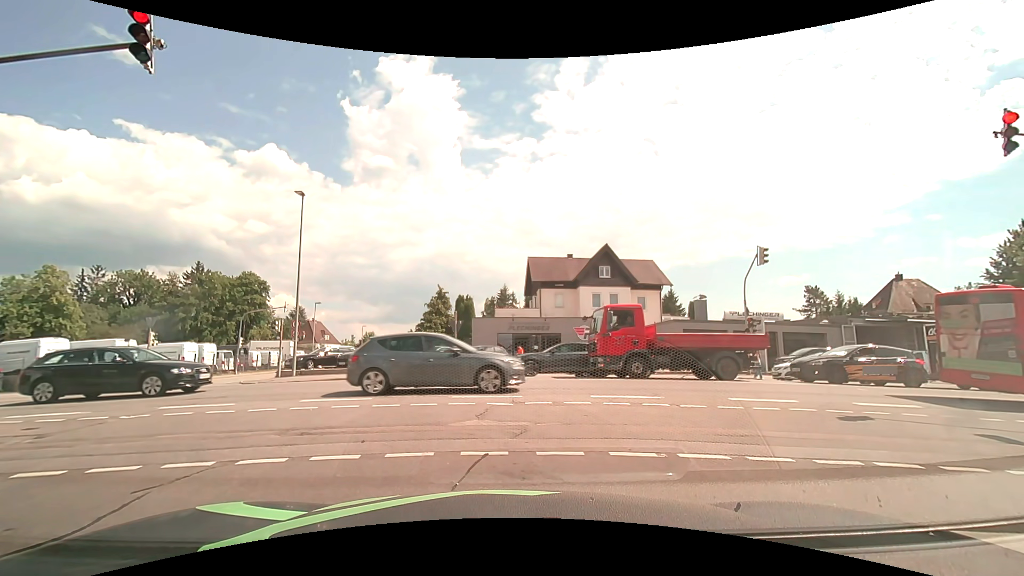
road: residential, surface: asphalt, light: Day
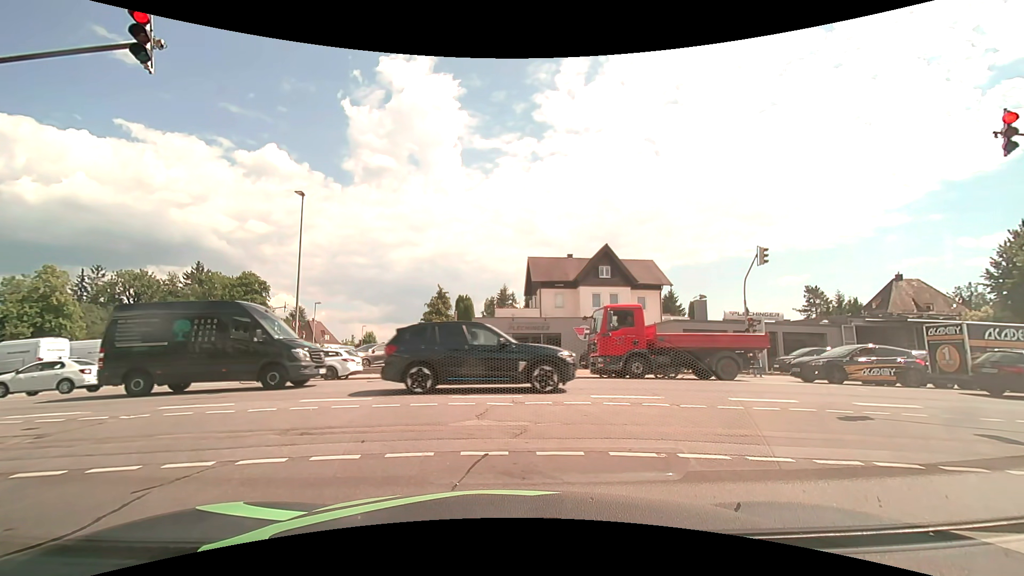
(0.0, 0.0) m; 0°
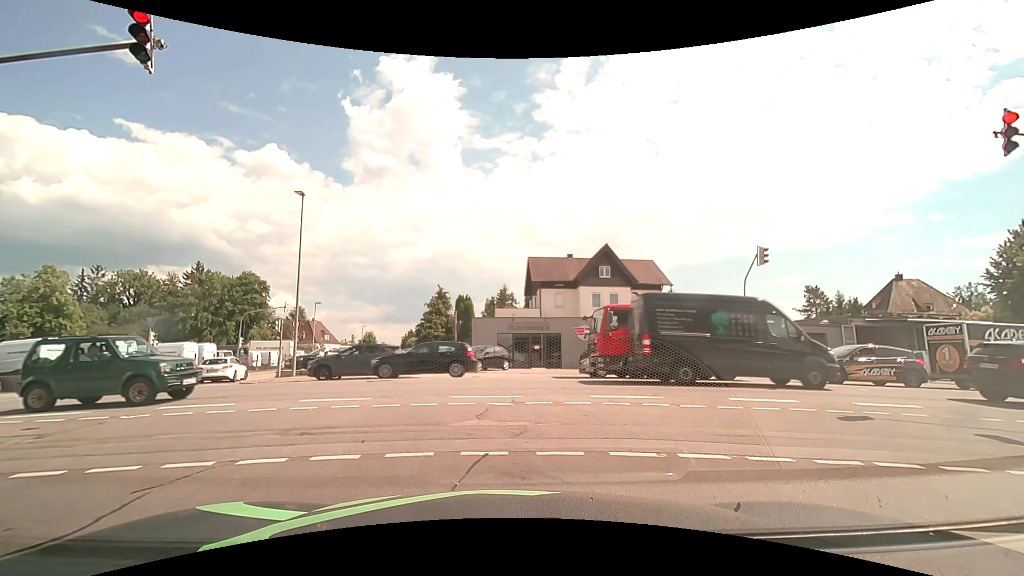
(0.0, 0.0) m; 0°
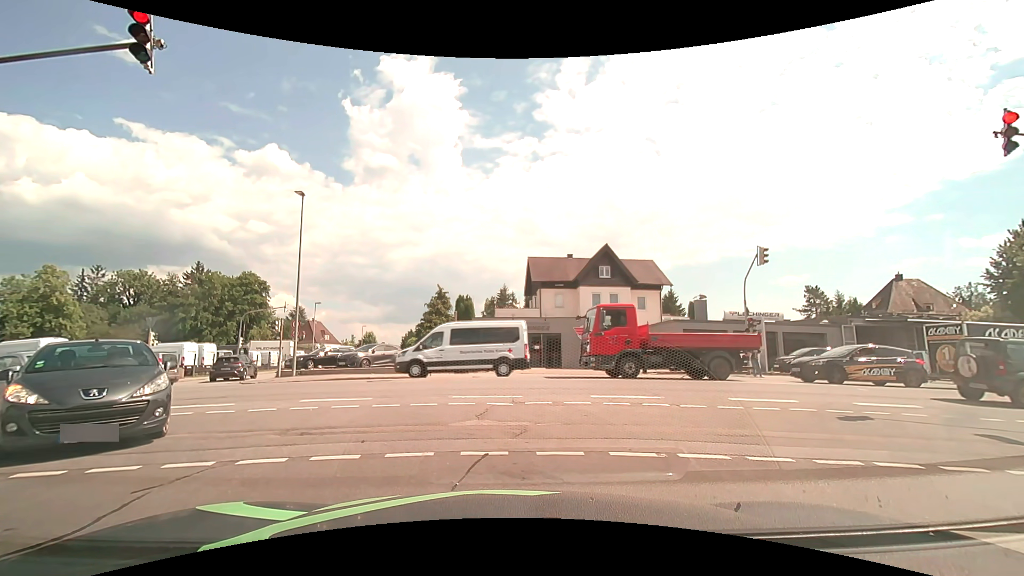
(0.0, 0.0) m; 0°
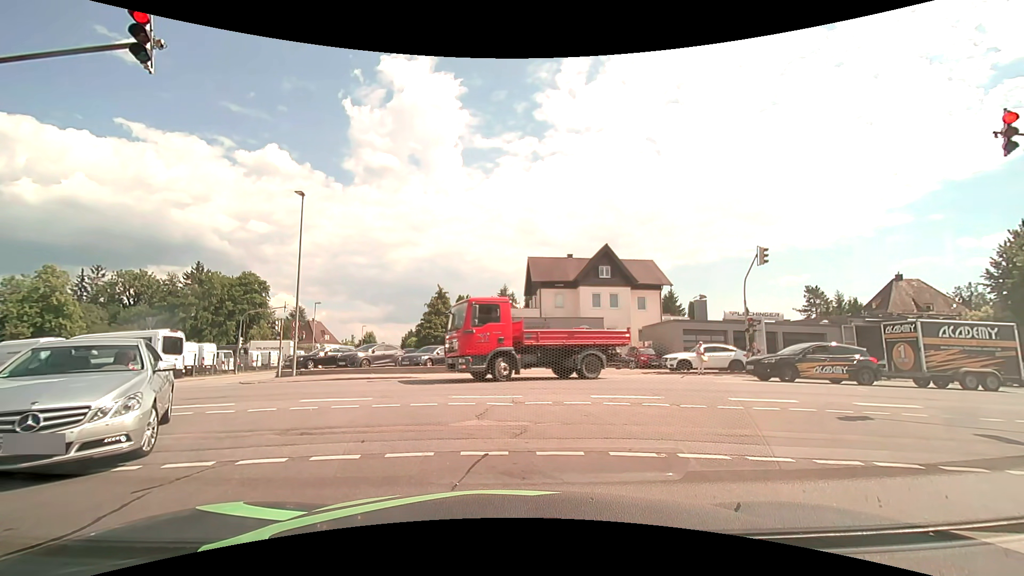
(0.0, 0.0) m; 0°
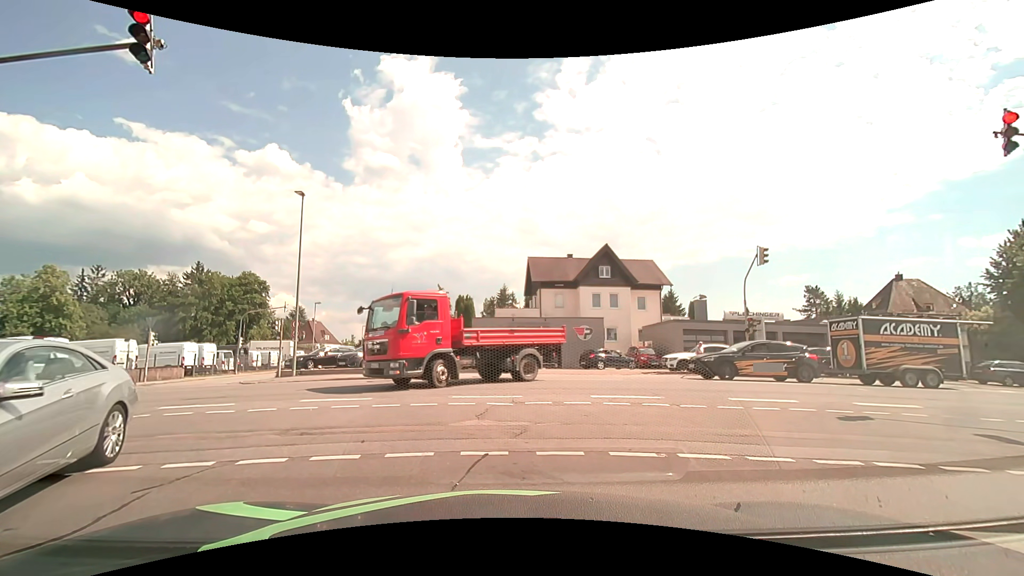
(0.0, 0.0) m; 0°
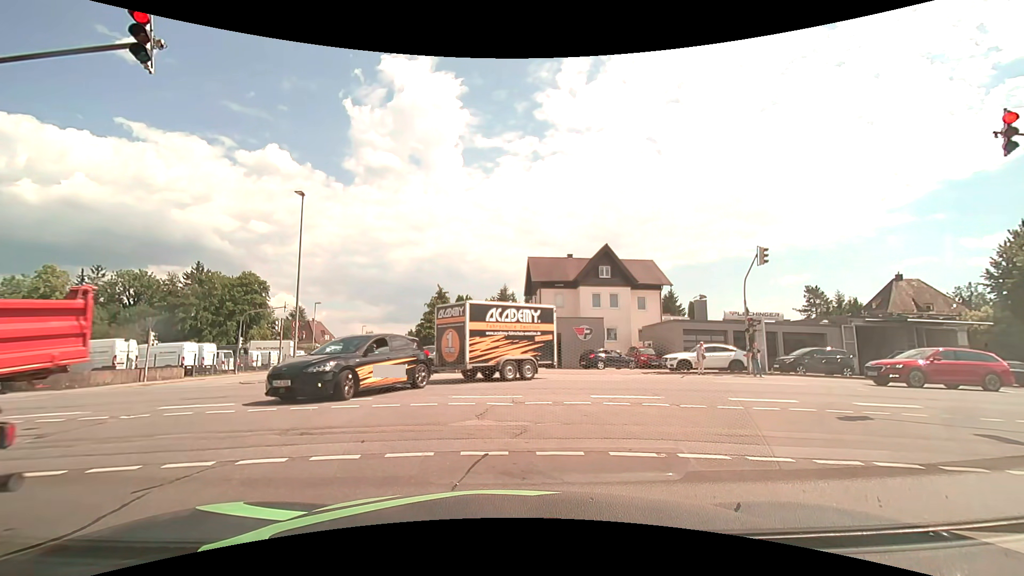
(0.0, 0.0) m; 0°
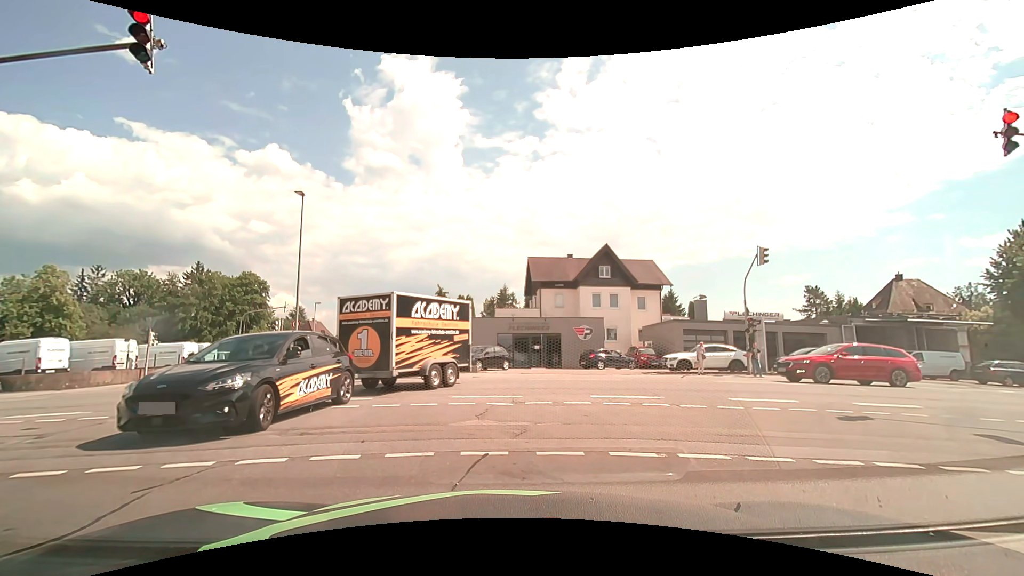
(0.0, 0.0) m; 0°
